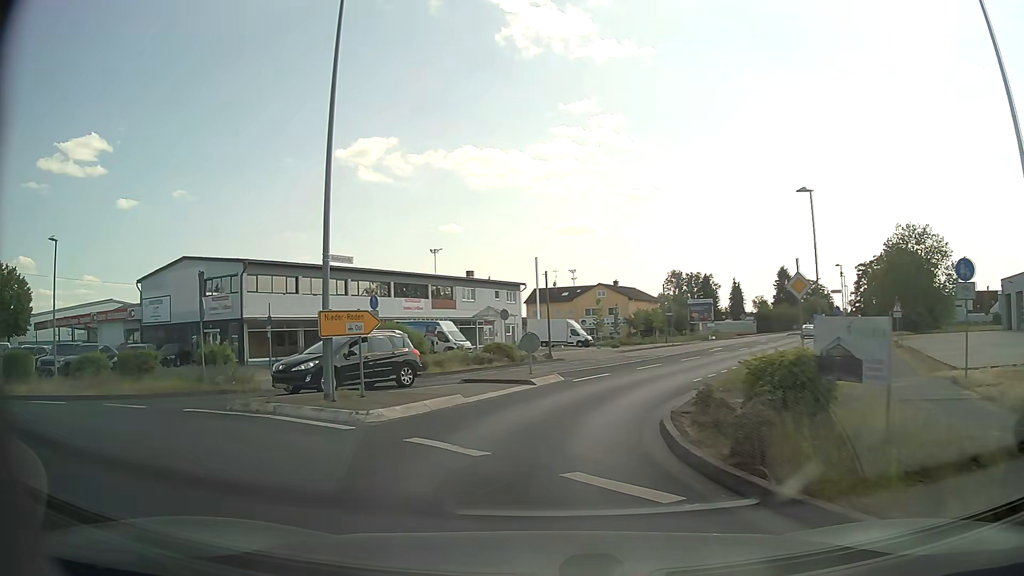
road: tertiary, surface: asphalt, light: Day
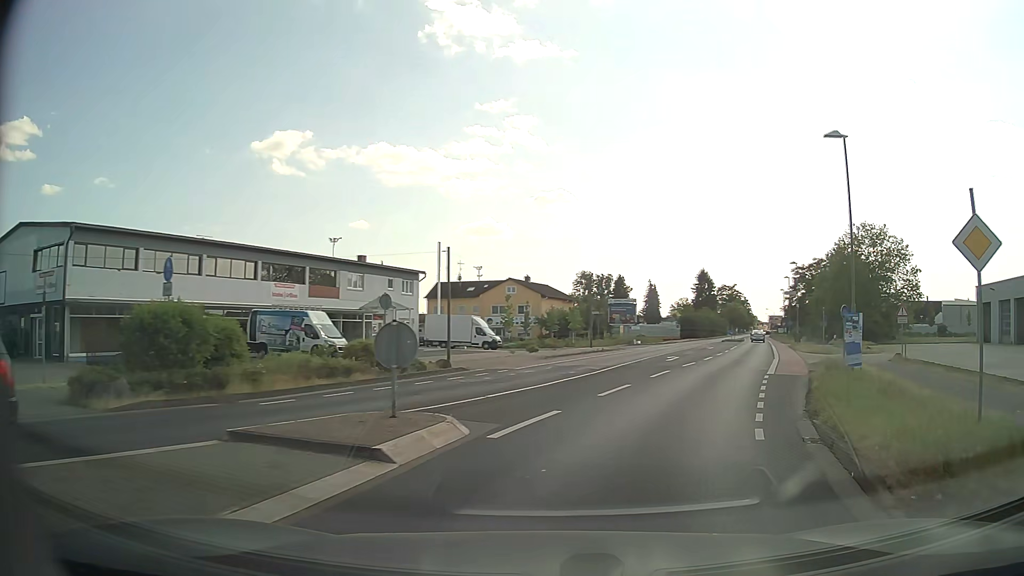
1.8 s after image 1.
(-0.2, +11.4) m; +6°
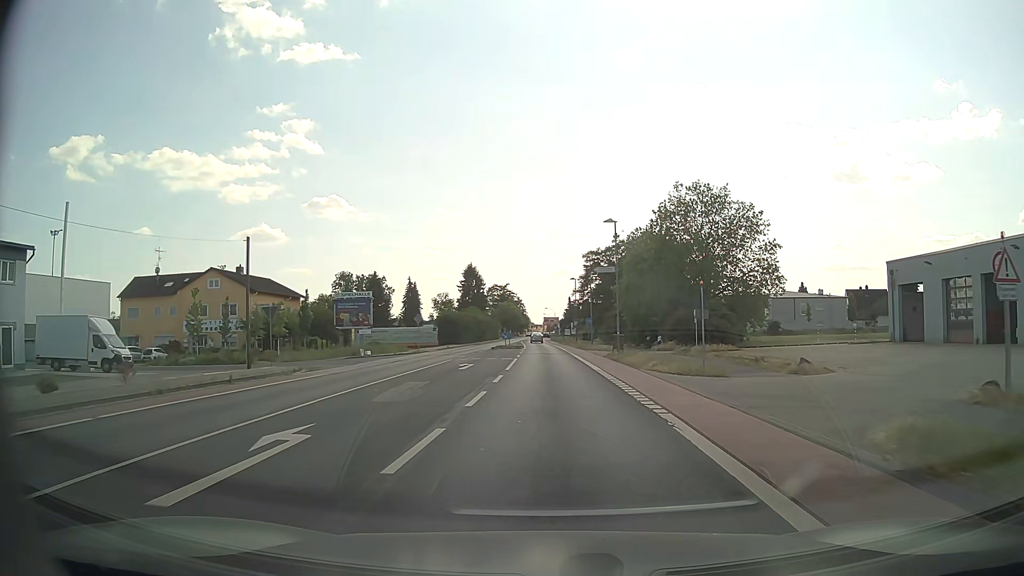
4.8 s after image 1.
(+6.9, +25.1) m; +20°
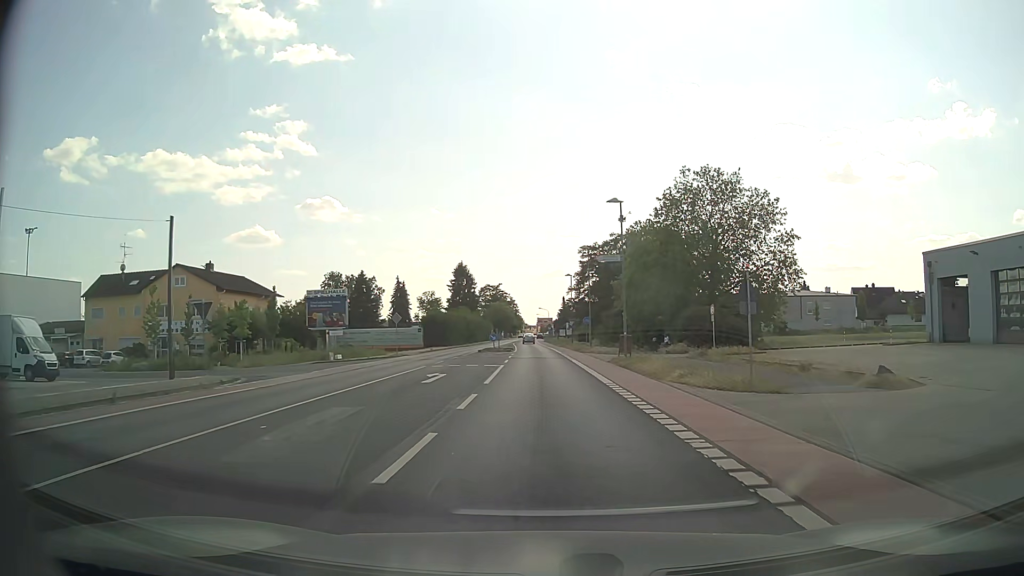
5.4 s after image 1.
(0.0, +6.4) m; +1°
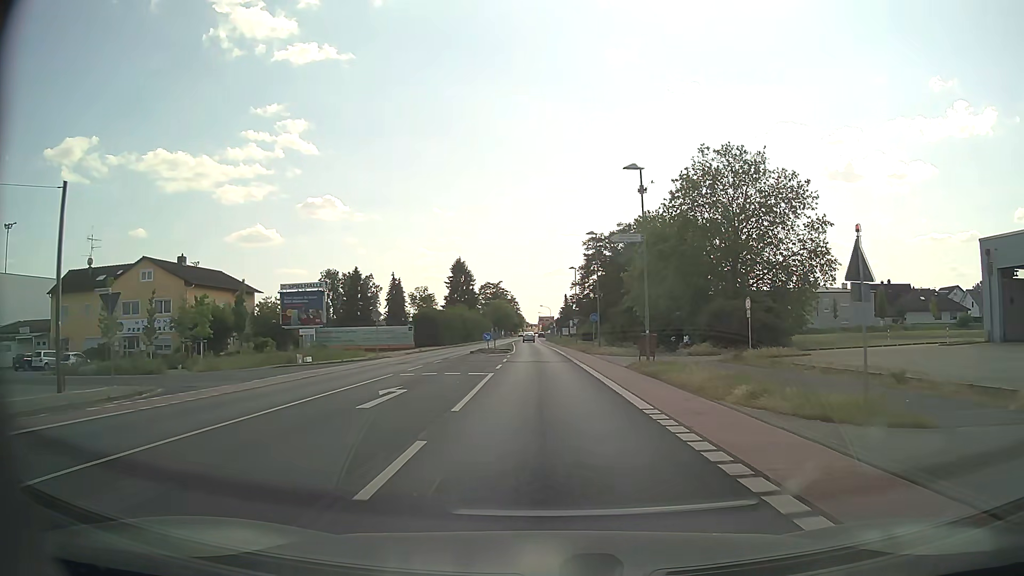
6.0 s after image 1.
(0.0, +6.8) m; 0°
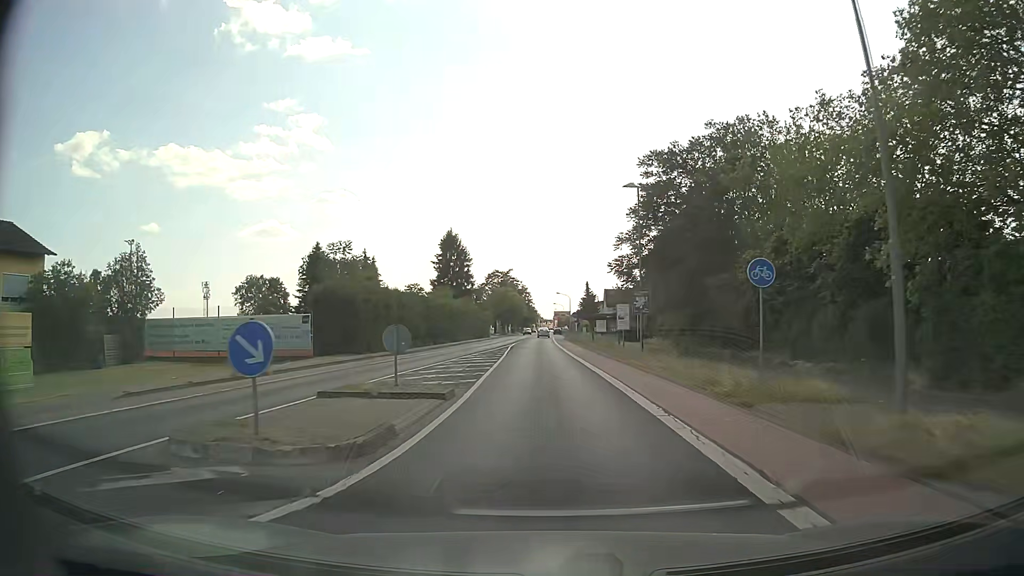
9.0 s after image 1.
(-0.4, +37.9) m; -1°
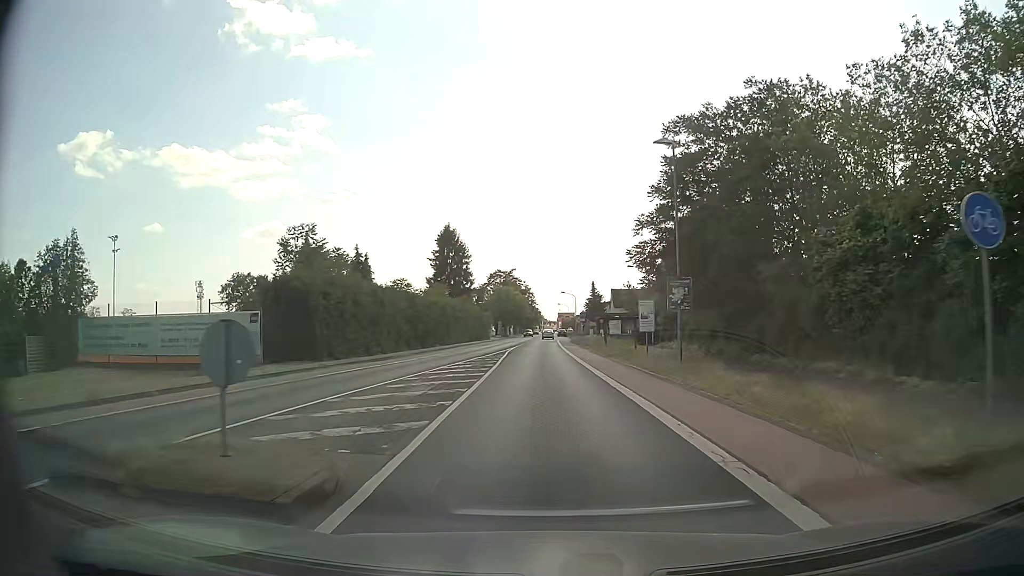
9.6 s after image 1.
(0.0, +7.8) m; -1°
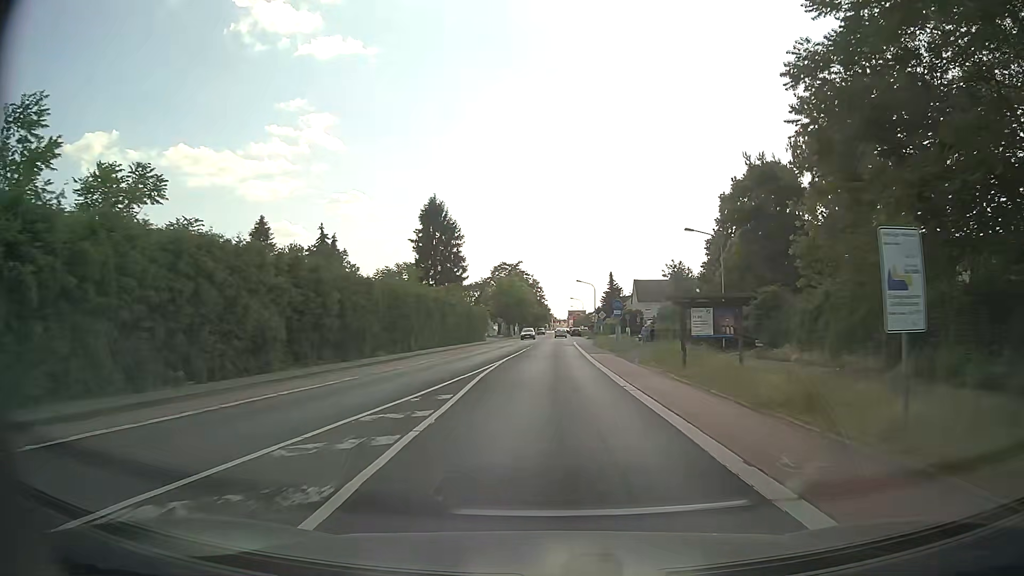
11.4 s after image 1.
(-0.1, +23.1) m; 0°
(0, +10) (0, +20) (0, +30) (+1, +40) (+1, +50) (+1, +60) (+1, +70) (+1, +80) (+2, +90) (+2, +100) m
